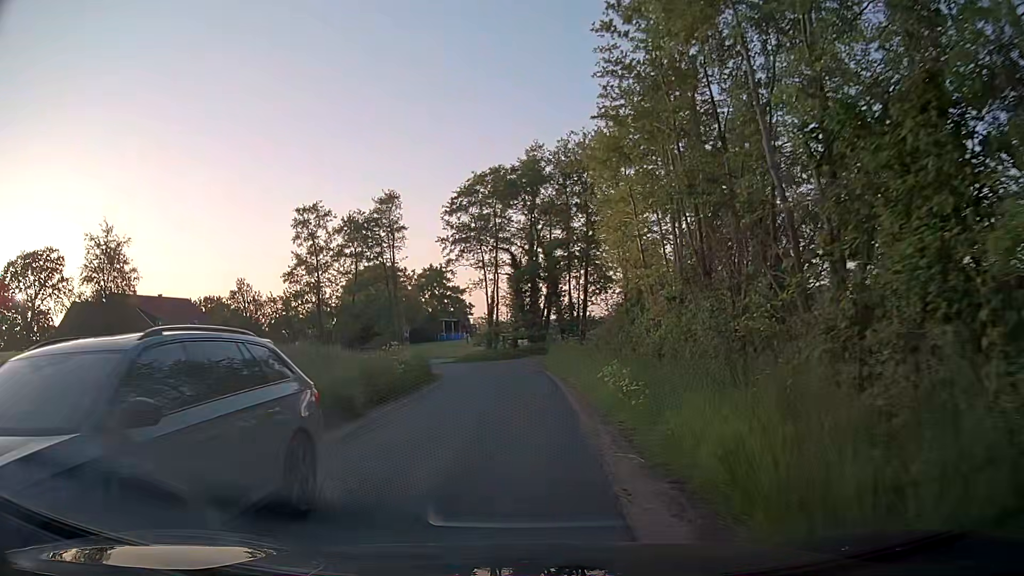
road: unclassified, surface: asphalt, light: Day
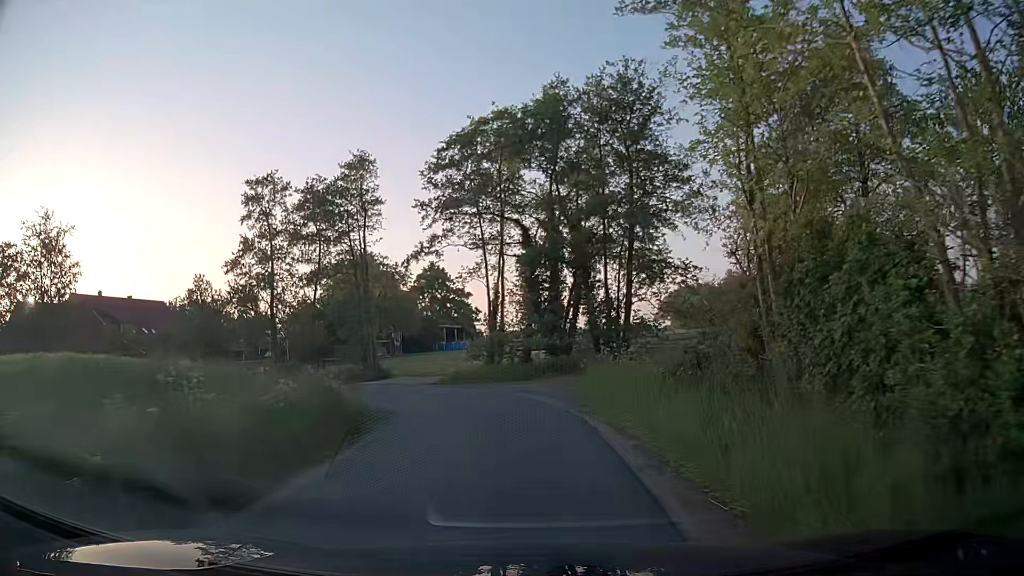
(-0.3, +12.9) m; -2°
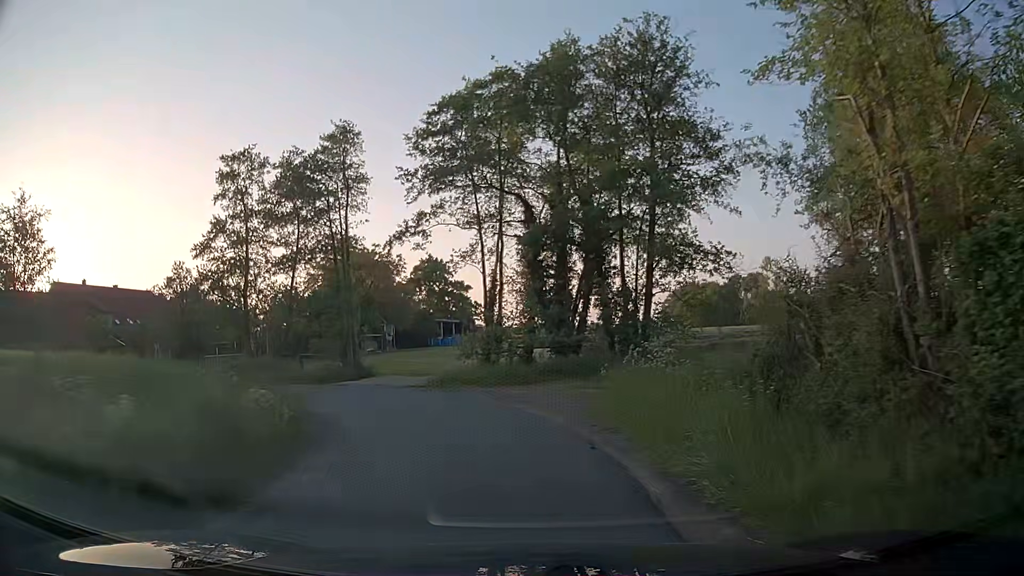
(0.0, +4.4) m; 0°
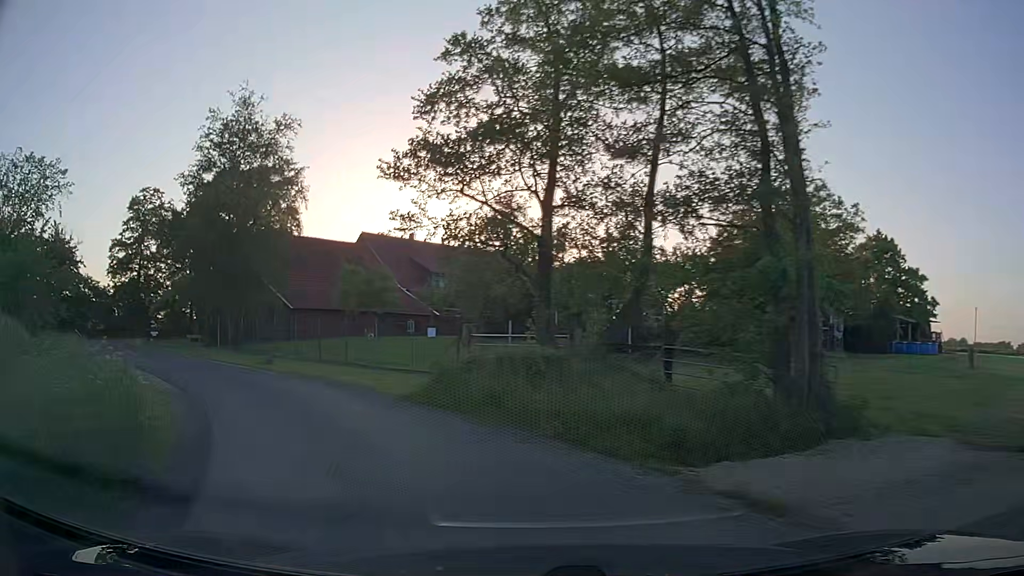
(-4.7, +20.9) m; -35°
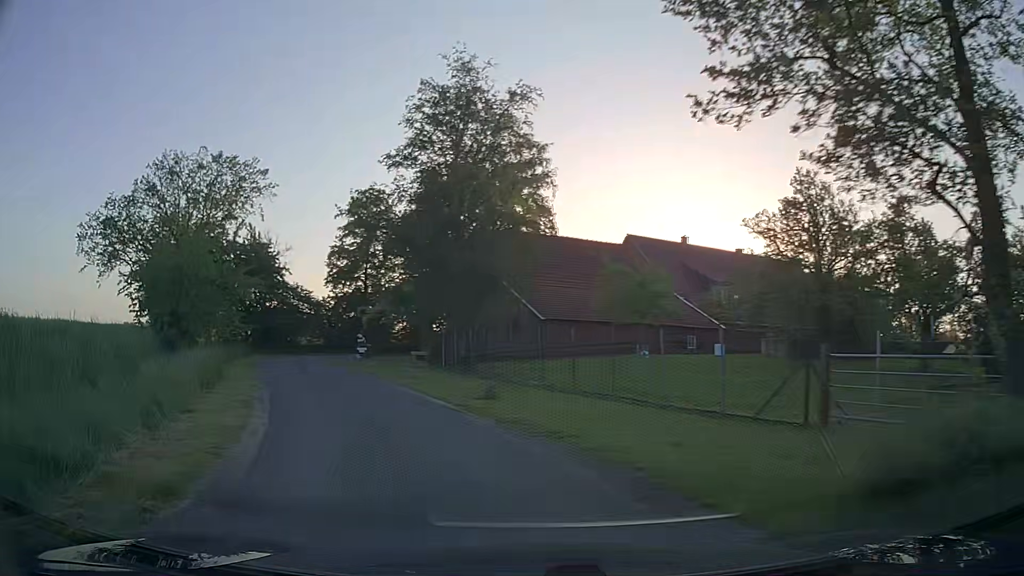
(-1.5, +8.4) m; -21°
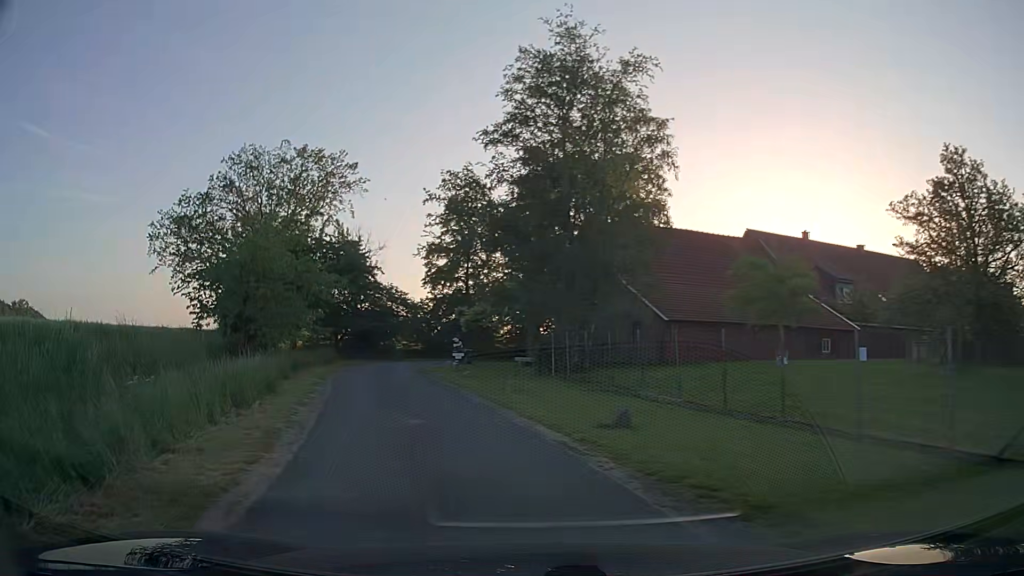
(-0.4, +4.3) m; -9°
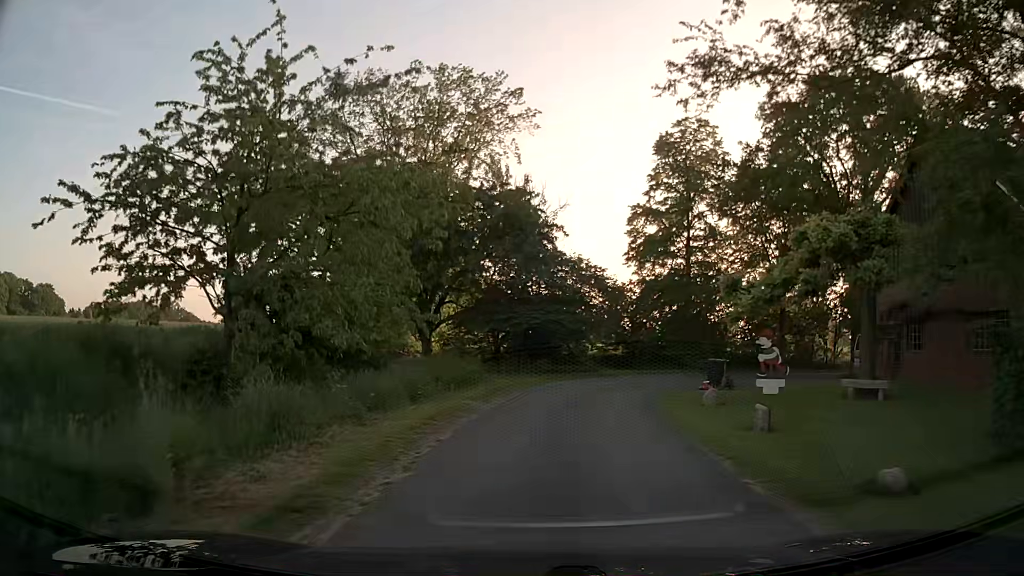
(-3.8, +18.2) m; -17°
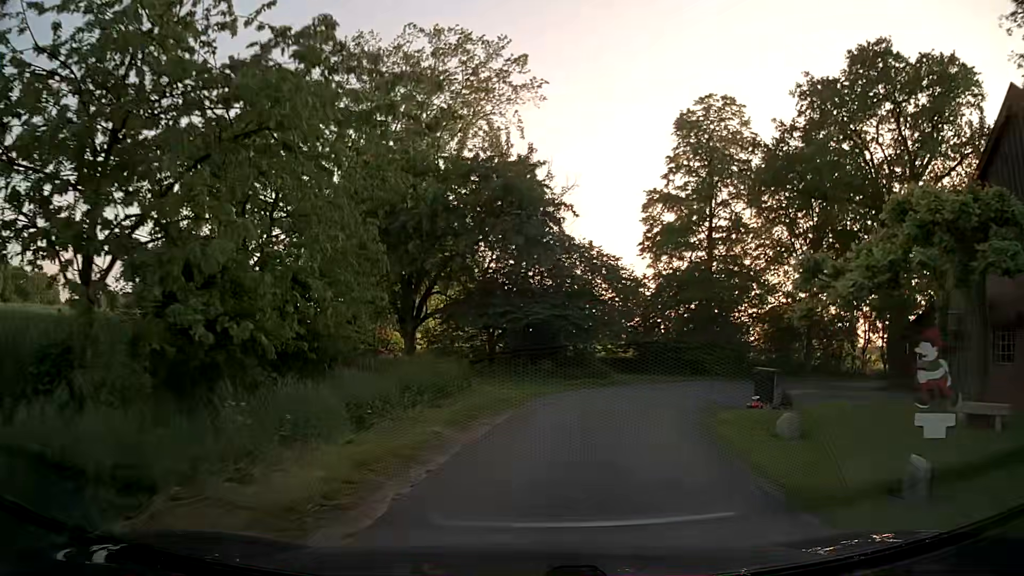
(0.0, +4.8) m; 0°
